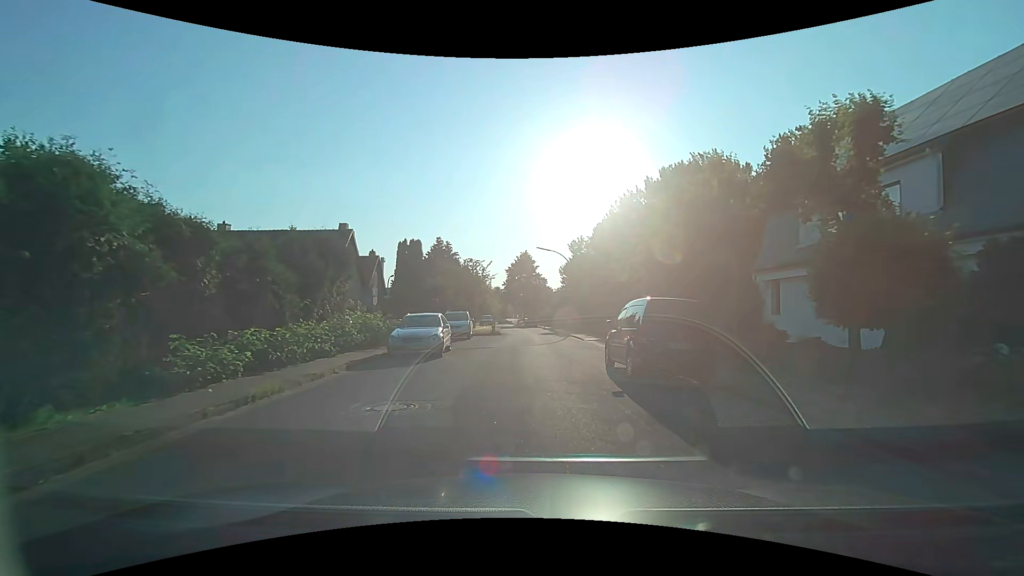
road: residential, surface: asphalt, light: Day
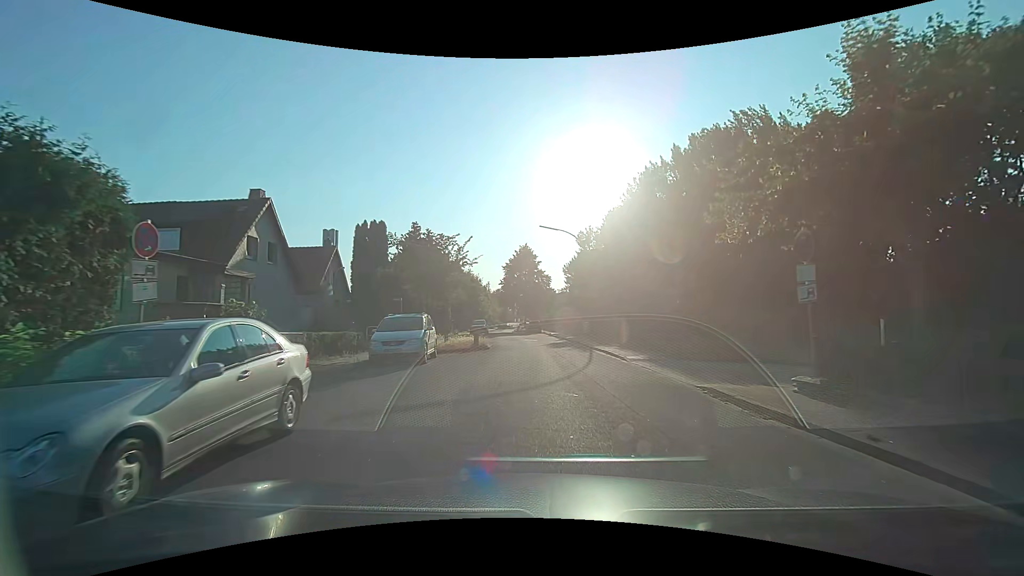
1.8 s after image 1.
(-0.1, +12.7) m; 0°
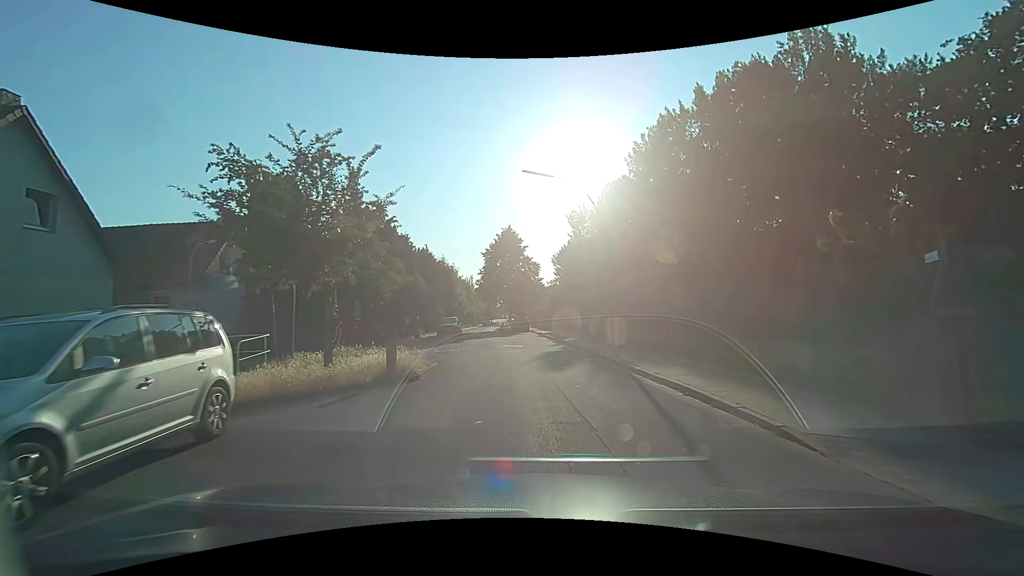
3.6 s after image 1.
(+0.2, +12.2) m; +1°
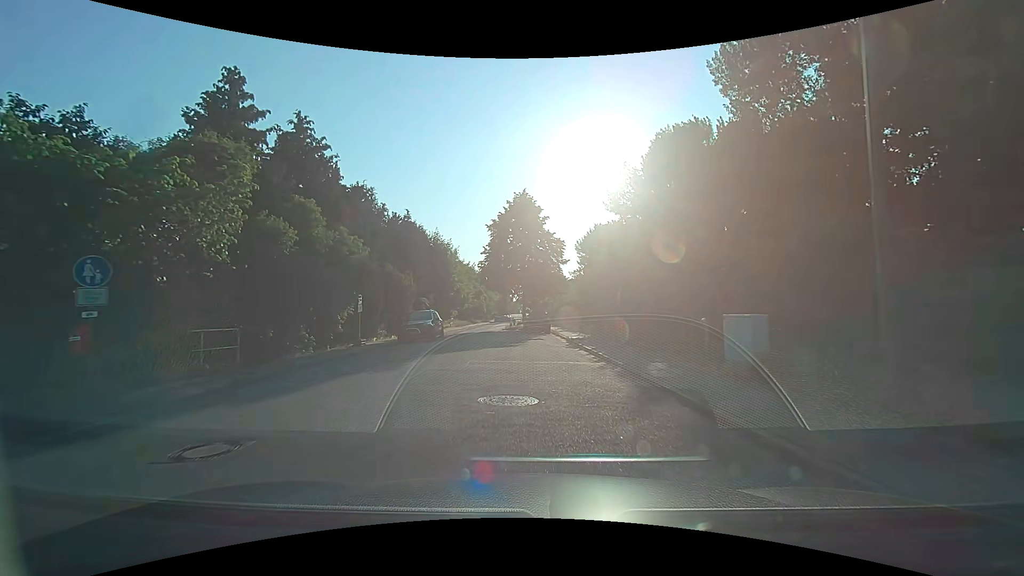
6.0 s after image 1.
(-0.2, +16.7) m; -2°
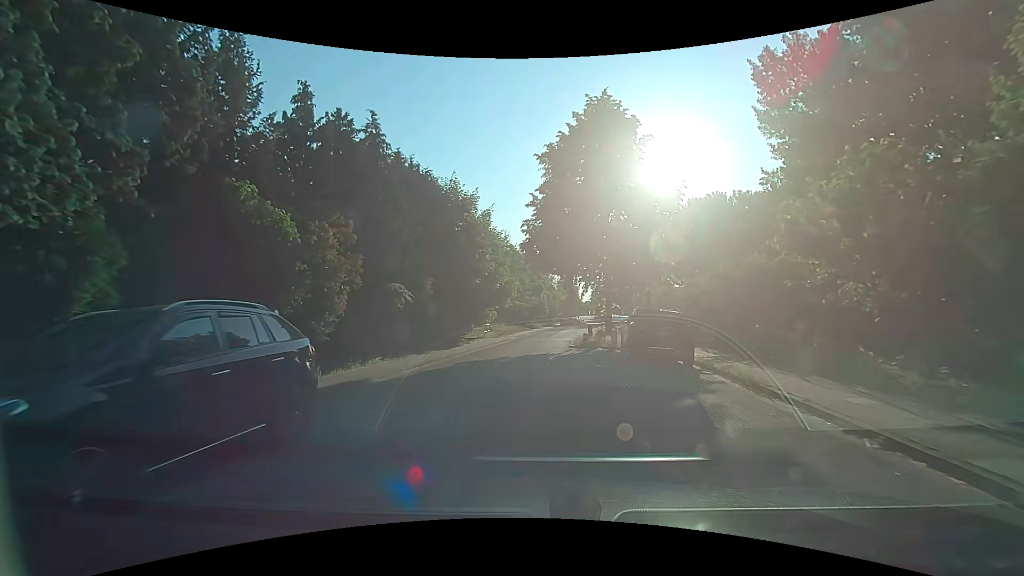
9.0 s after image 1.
(-1.0, +22.1) m; -7°
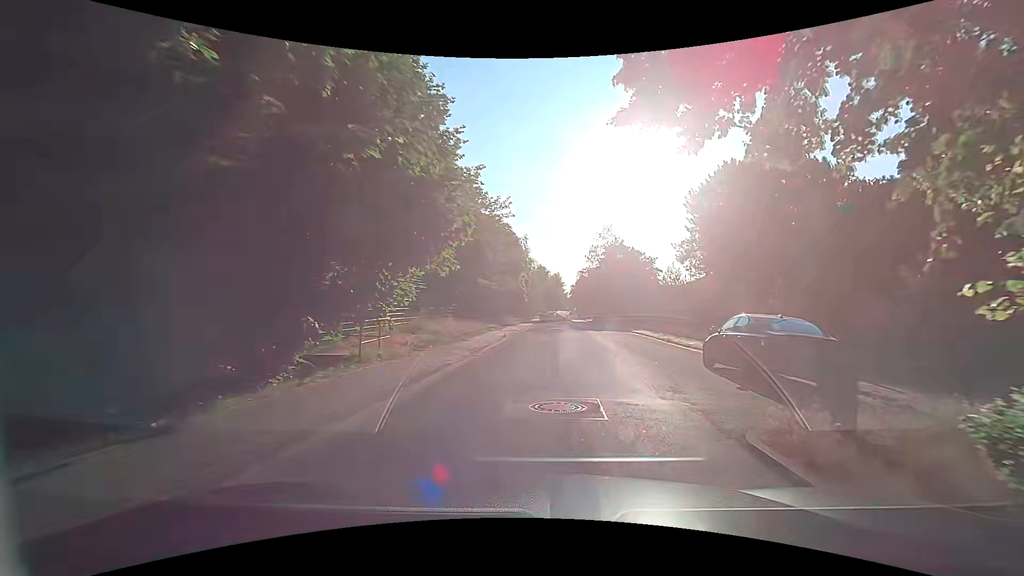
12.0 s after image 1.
(-0.9, +23.4) m; +3°
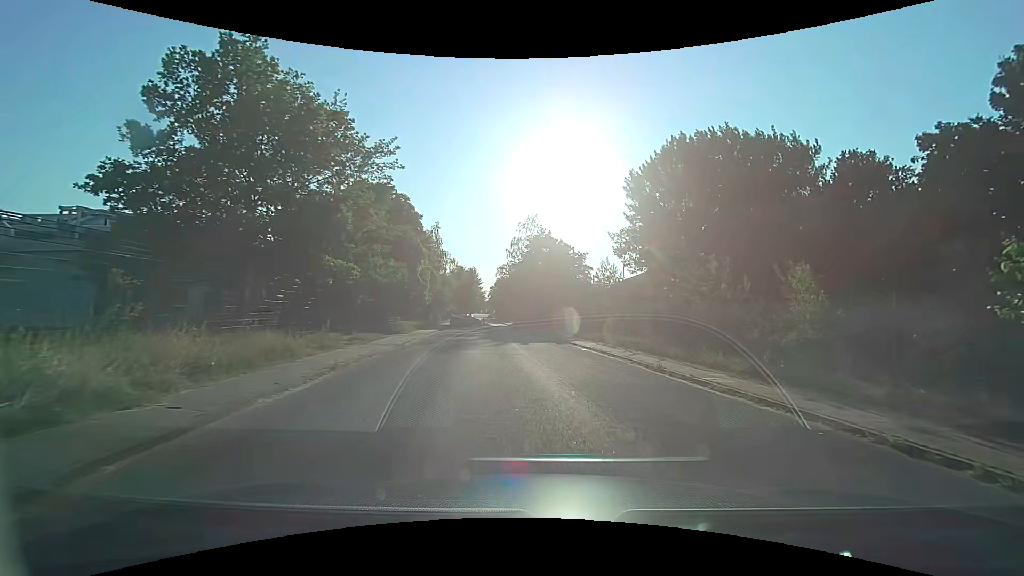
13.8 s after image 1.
(+0.7, +13.2) m; +7°
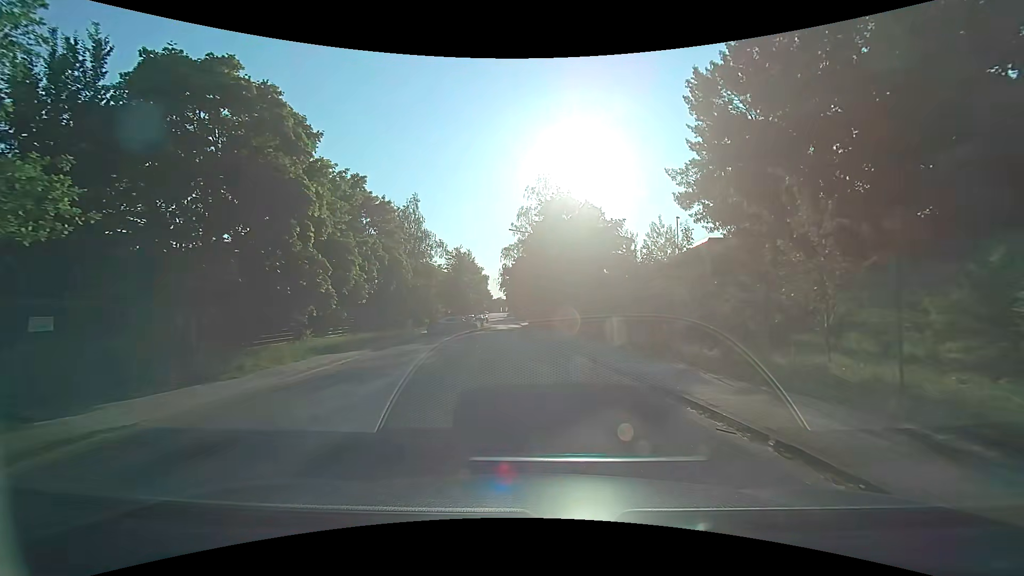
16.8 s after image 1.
(+0.9, +20.5) m; -1°
(0, +10) (-1, +20) (-1, +30) (-2, +40) (-2, +50) (-3, +60) (-4, +70) (-4, +80) (-5, +90) (-6, +100) m
